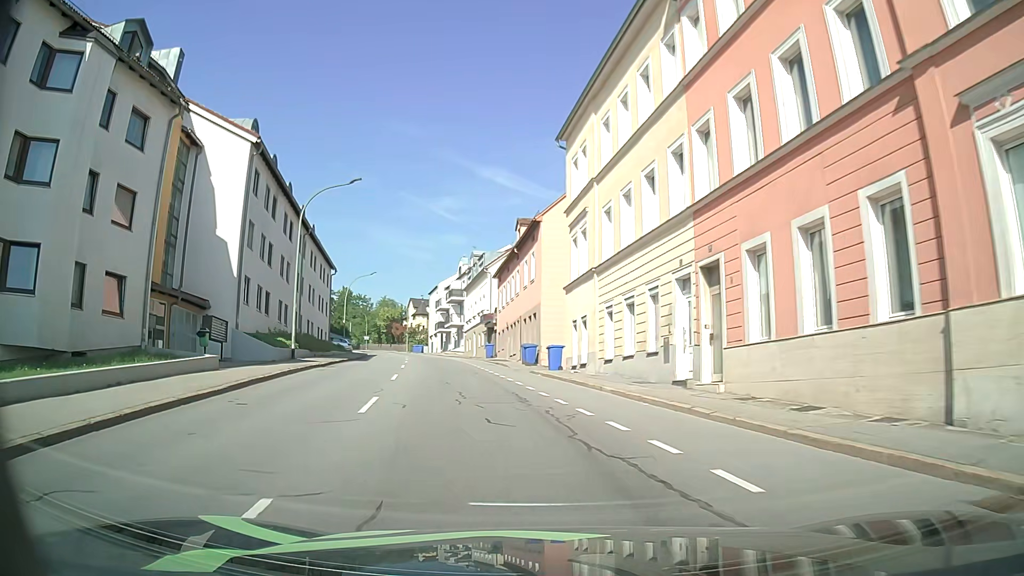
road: tertiary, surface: asphalt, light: Day
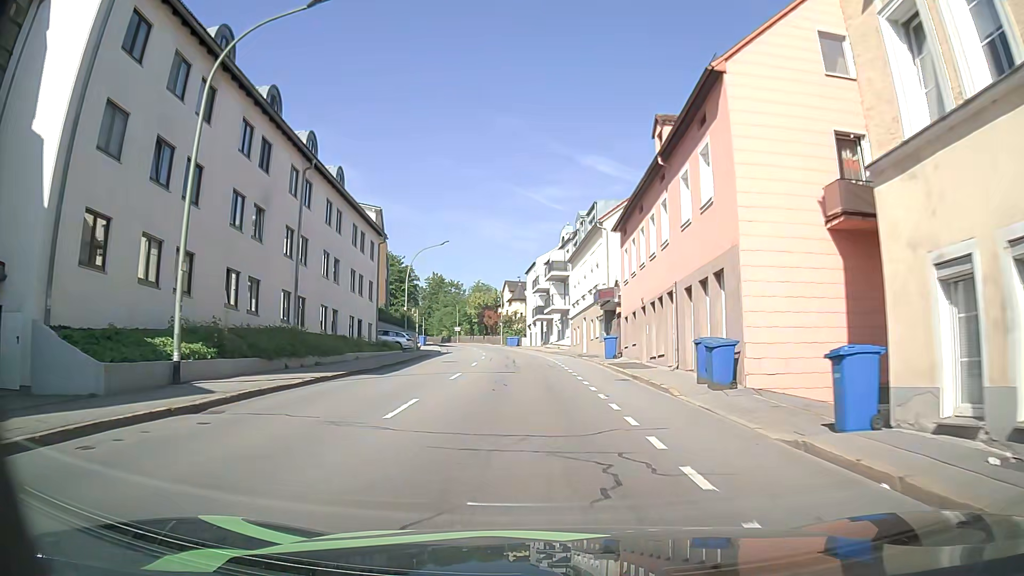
(-2.2, +19.6) m; -9°
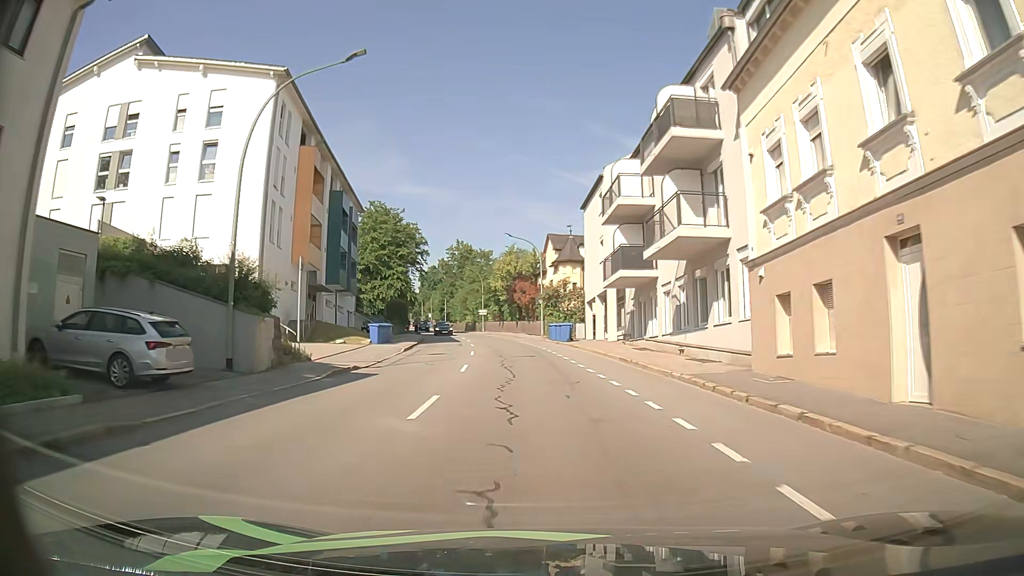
(-2.0, +37.5) m; -4°
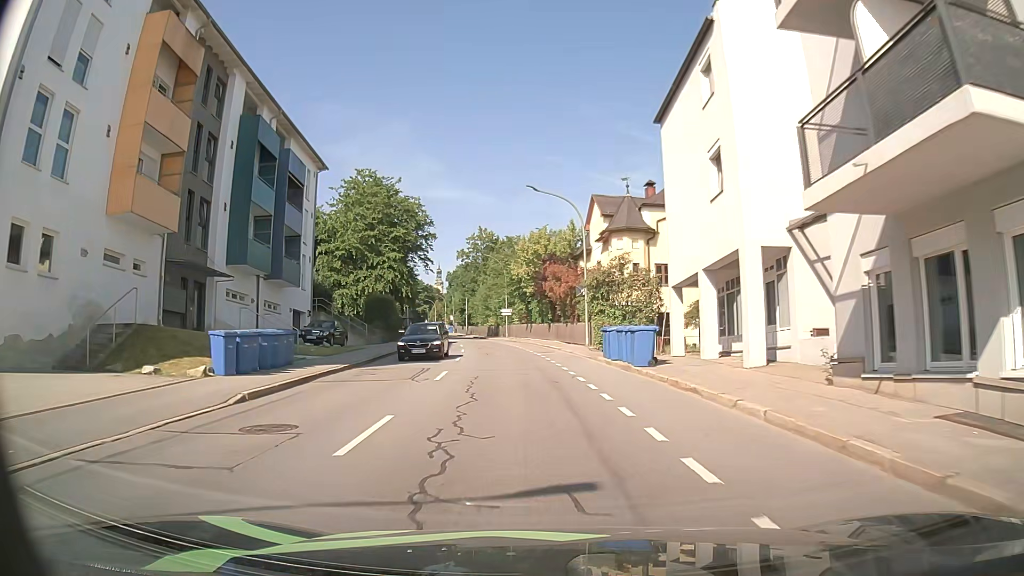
(-0.6, +20.4) m; -3°
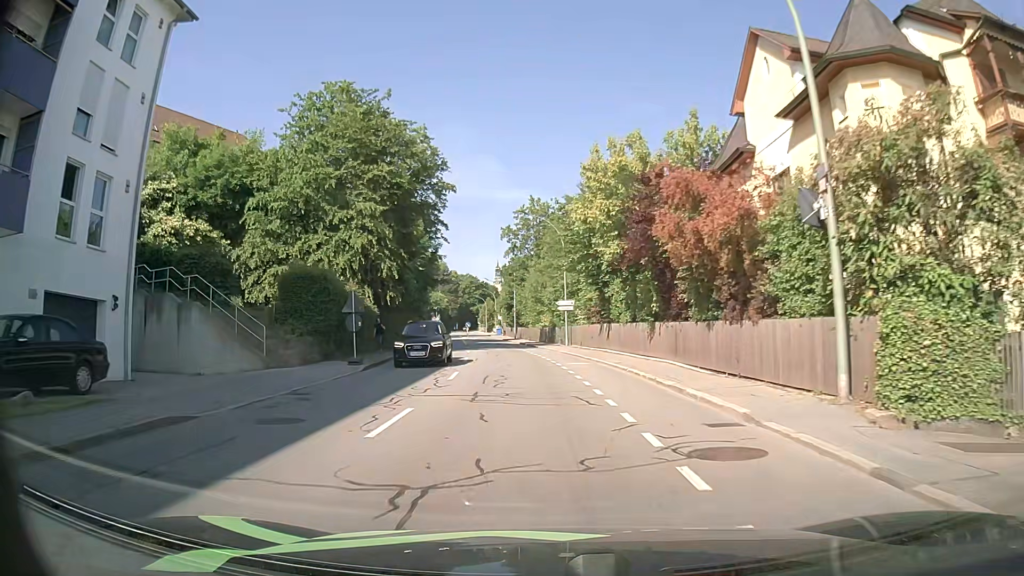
(-1.4, +26.0) m; -5°
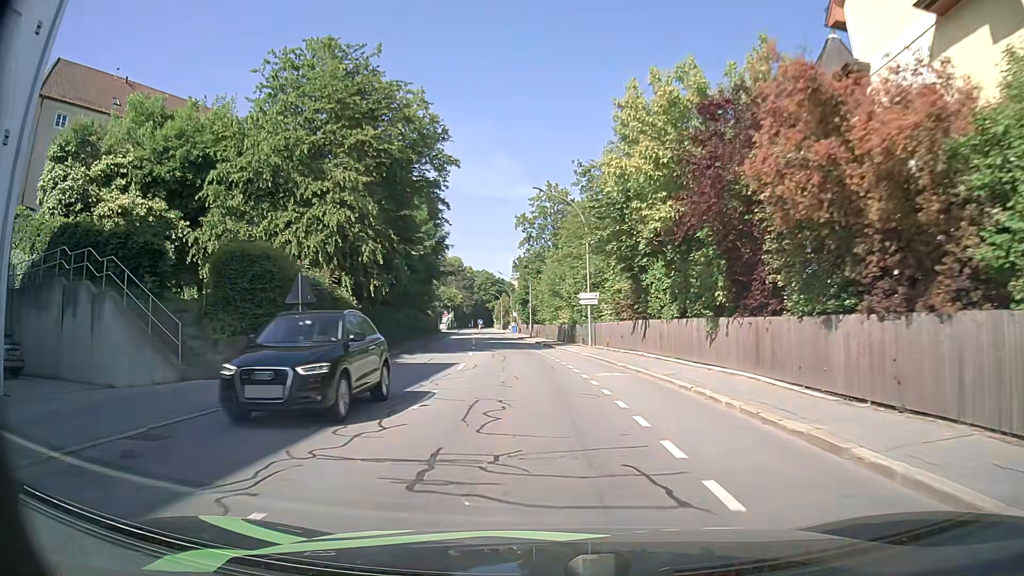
(-0.1, +6.7) m; -2°
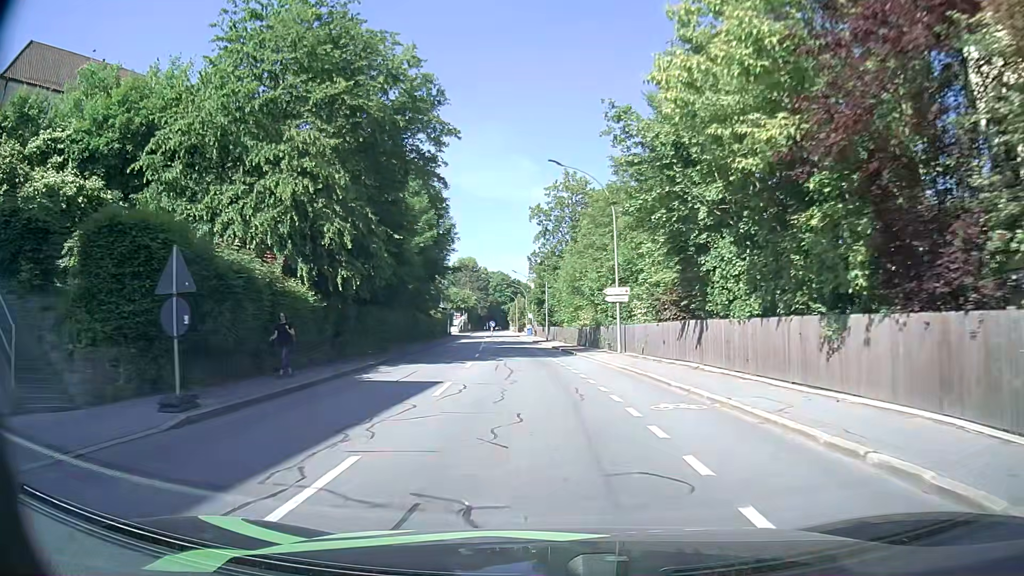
(-0.1, +6.9) m; -2°
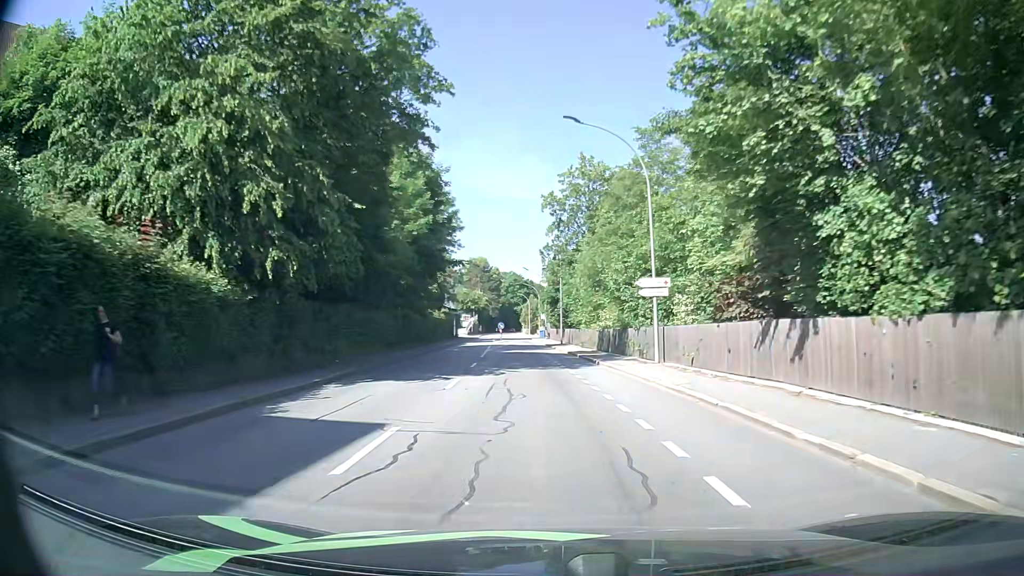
(-0.1, +6.9) m; -1°
(0, +10) (0, +20) (-1, +30) (-1, +40) (-2, +50) (-2, +60) (-3, +70) (-4, +80) (-5, +90) (-6, +100) m
